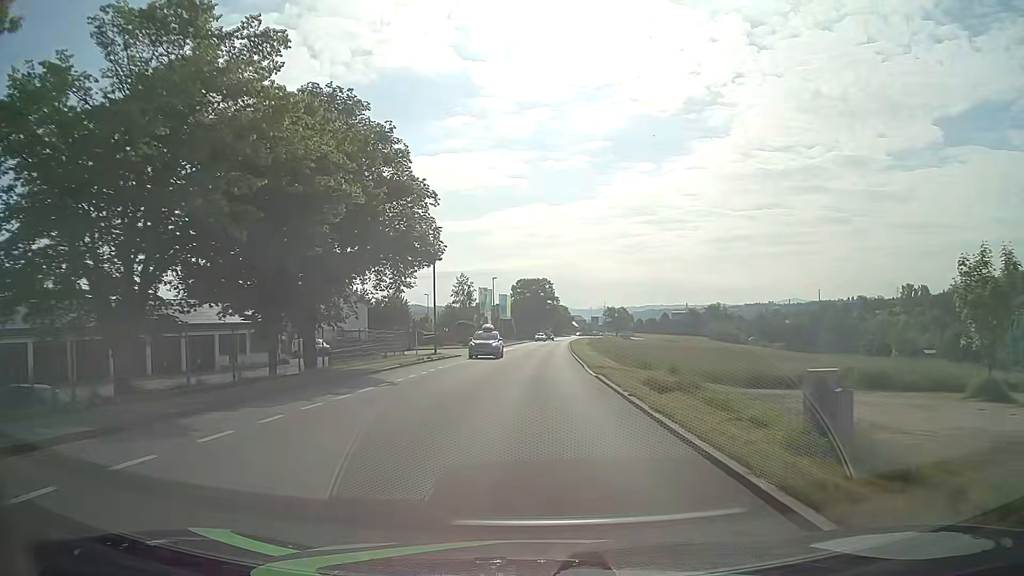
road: tertiary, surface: asphalt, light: Day
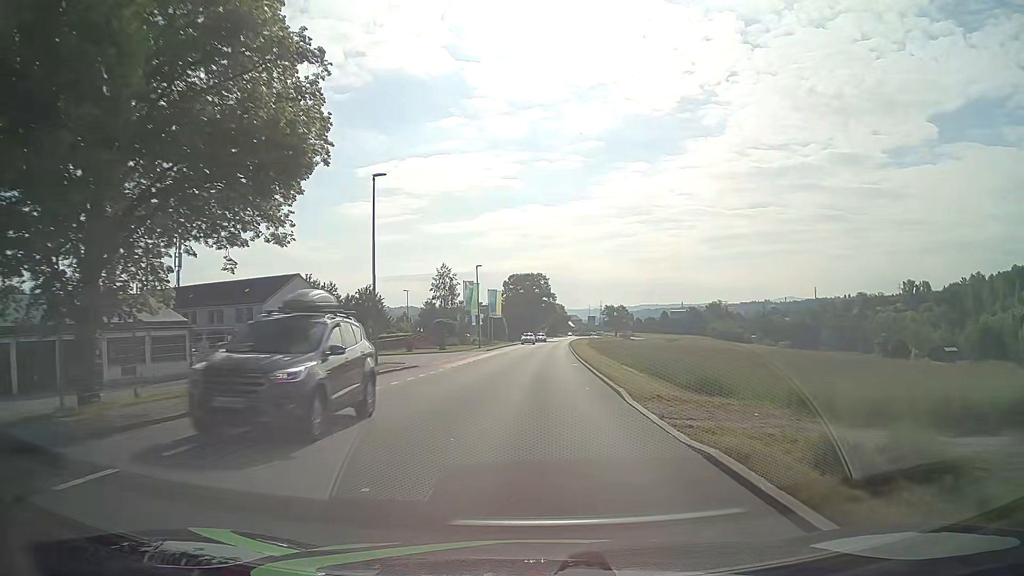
(0.0, +15.0) m; 0°
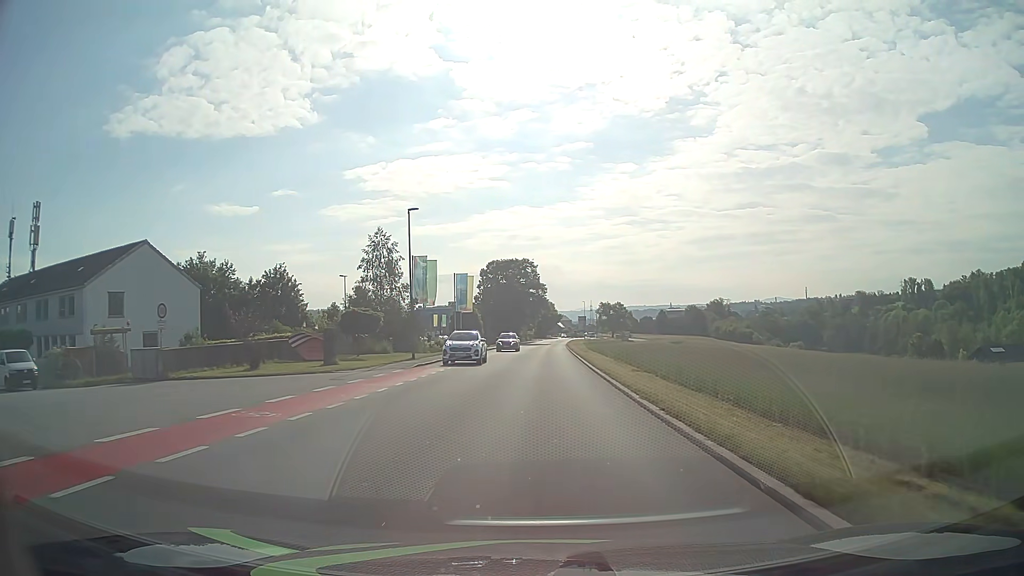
(+0.3, +30.4) m; +1°
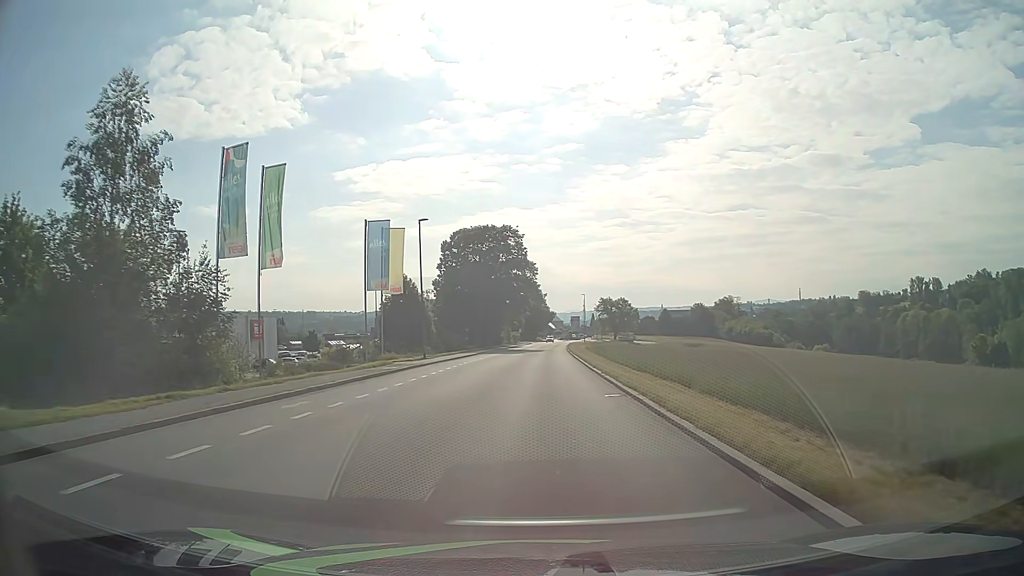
(+0.4, +38.0) m; +1°
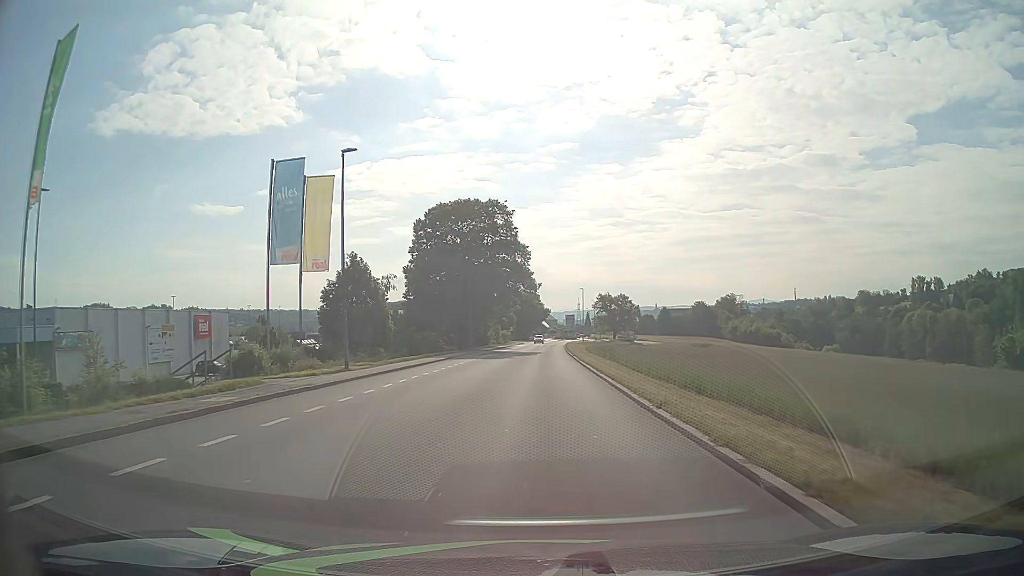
(+0.1, +15.1) m; 0°
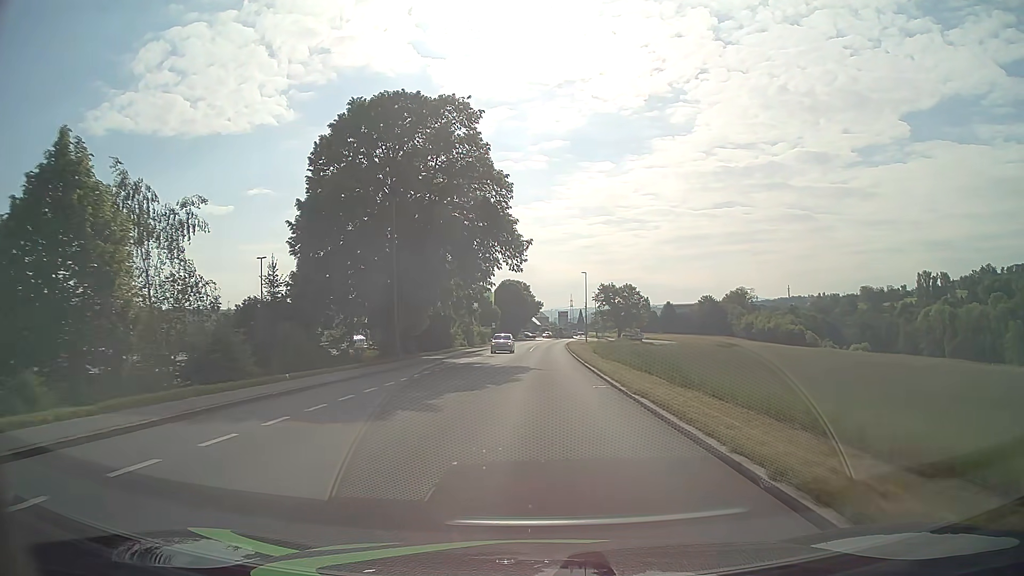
(+0.2, +30.2) m; +1°
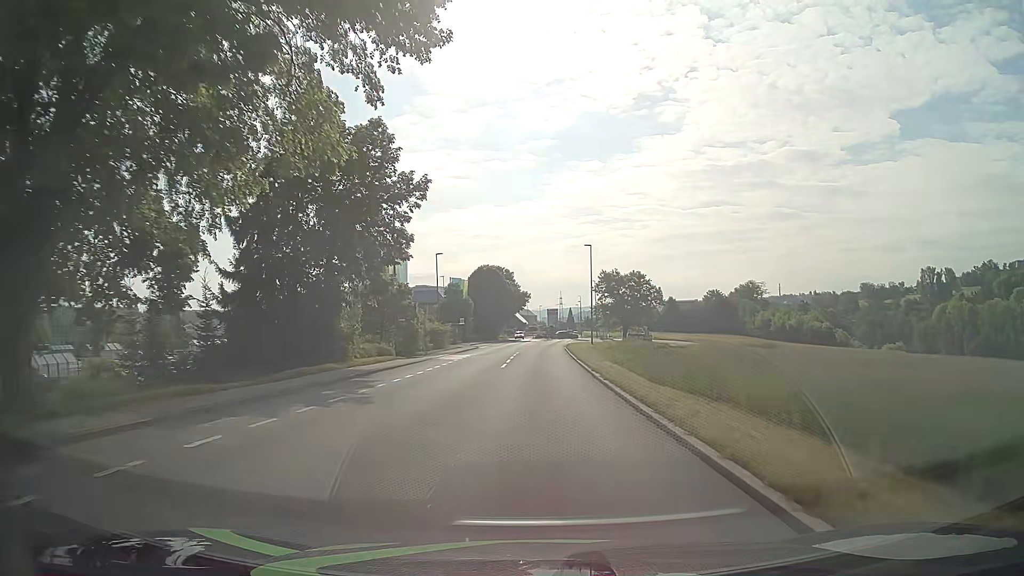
(+0.3, +30.1) m; +1°
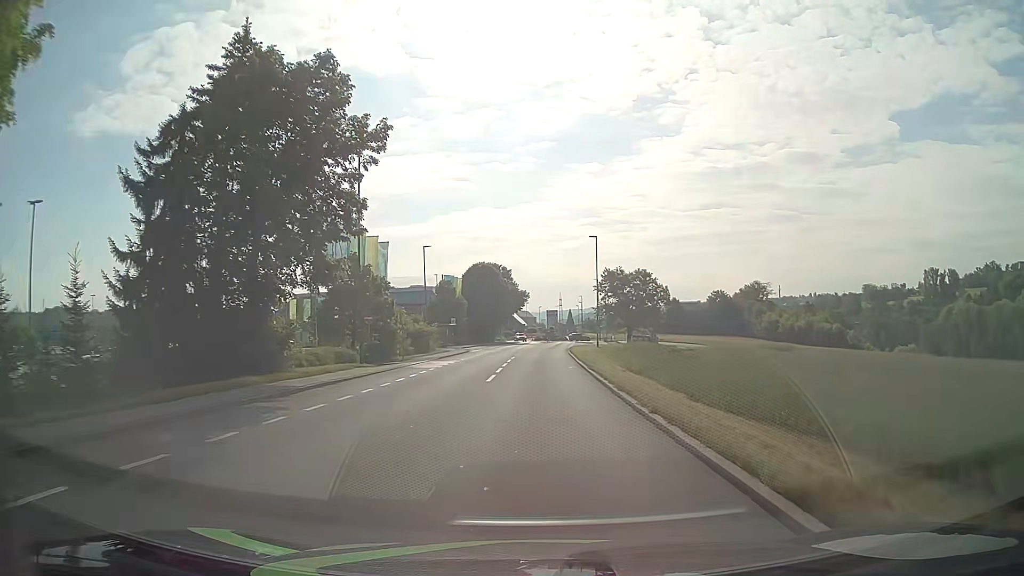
(0.0, +7.5) m; 0°
(0, +10) (0, +20) (0, +30) (0, +40) (+1, +50) (+1, +60) (+2, +70) (+2, +80) (+3, +90) (+4, +100) m
